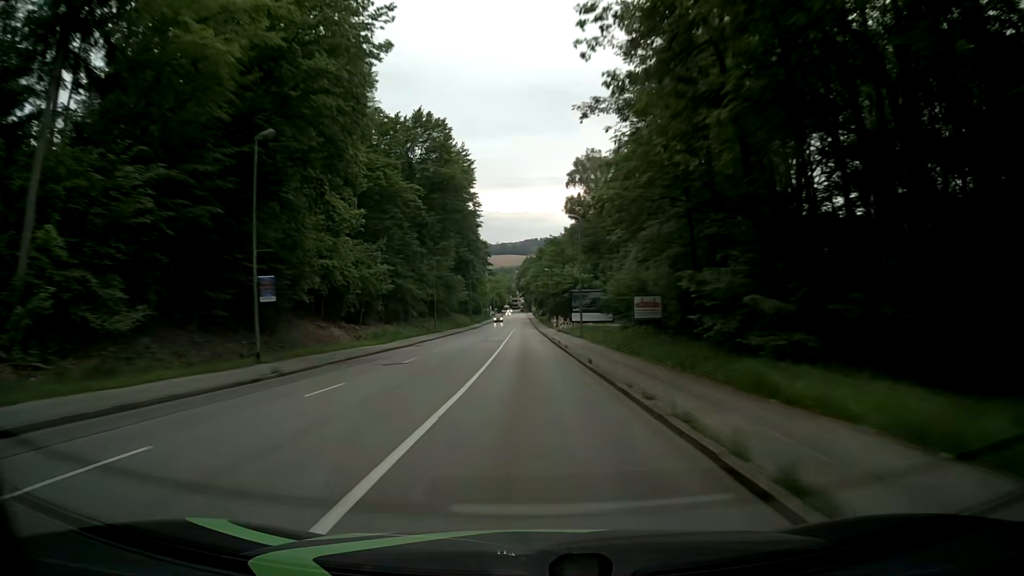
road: tertiary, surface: asphalt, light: Day
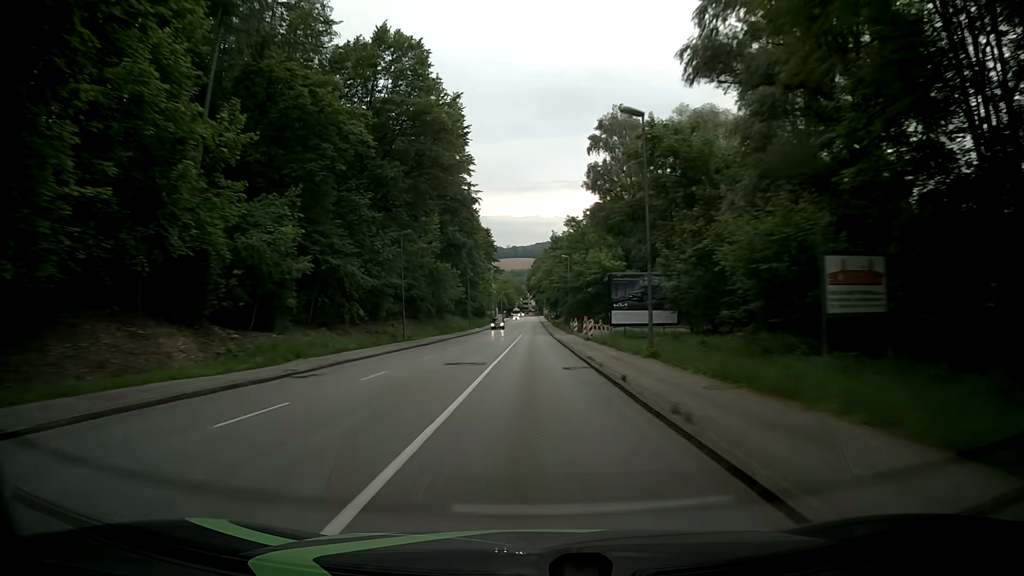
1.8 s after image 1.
(-0.1, +23.1) m; 0°
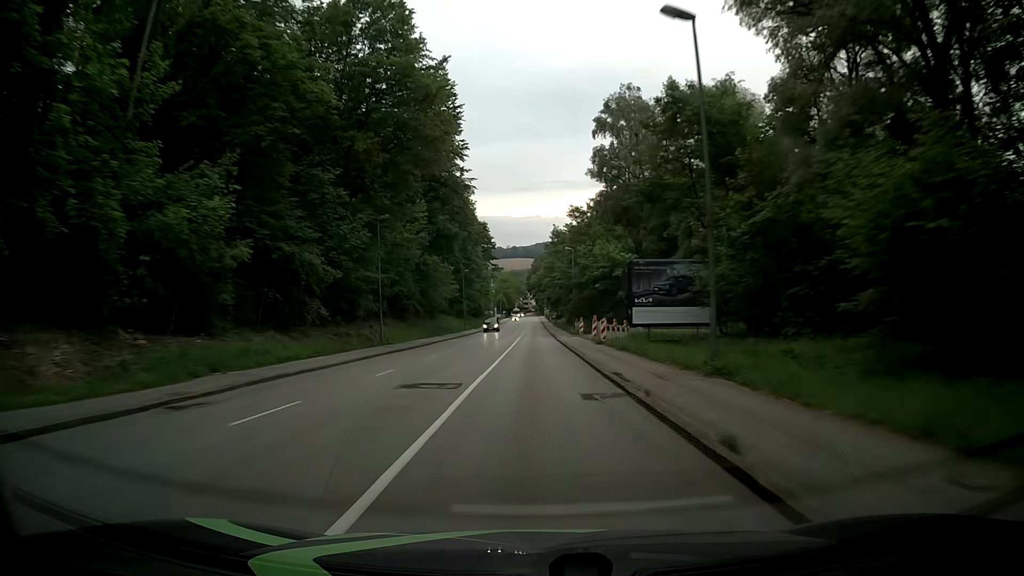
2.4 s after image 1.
(-0.1, +7.6) m; 0°
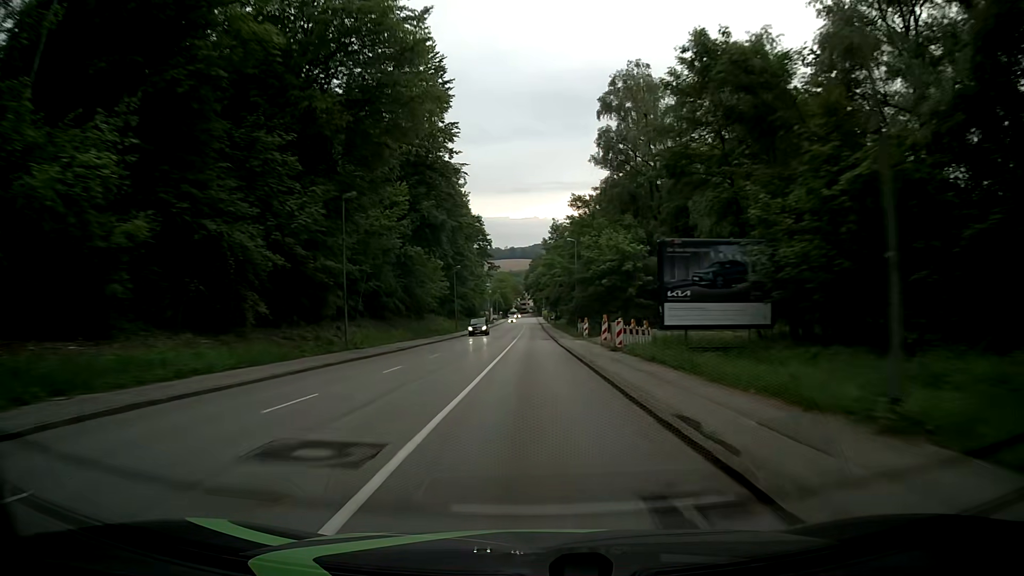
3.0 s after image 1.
(0.0, +7.6) m; 0°
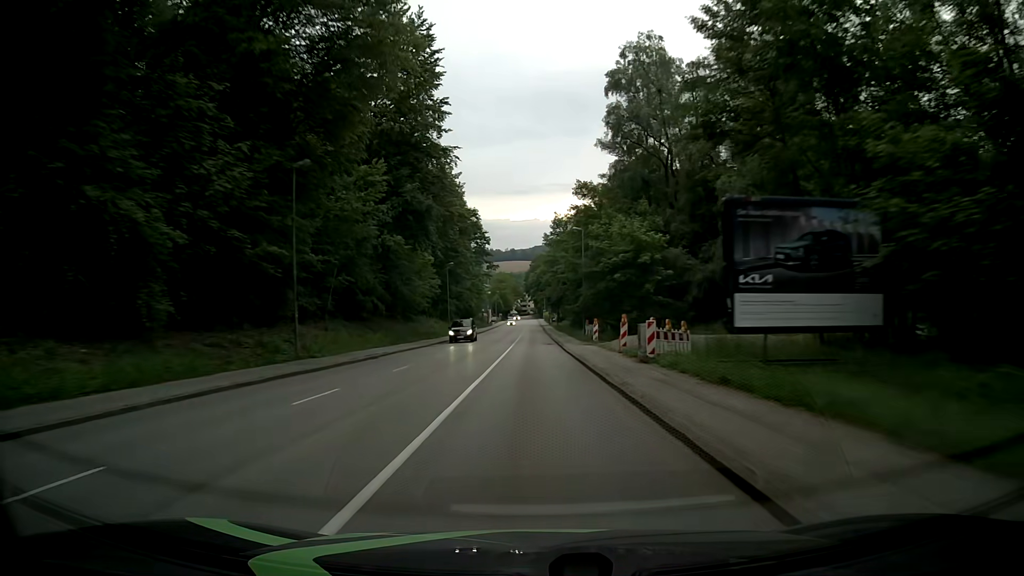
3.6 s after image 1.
(0.0, +7.6) m; 0°
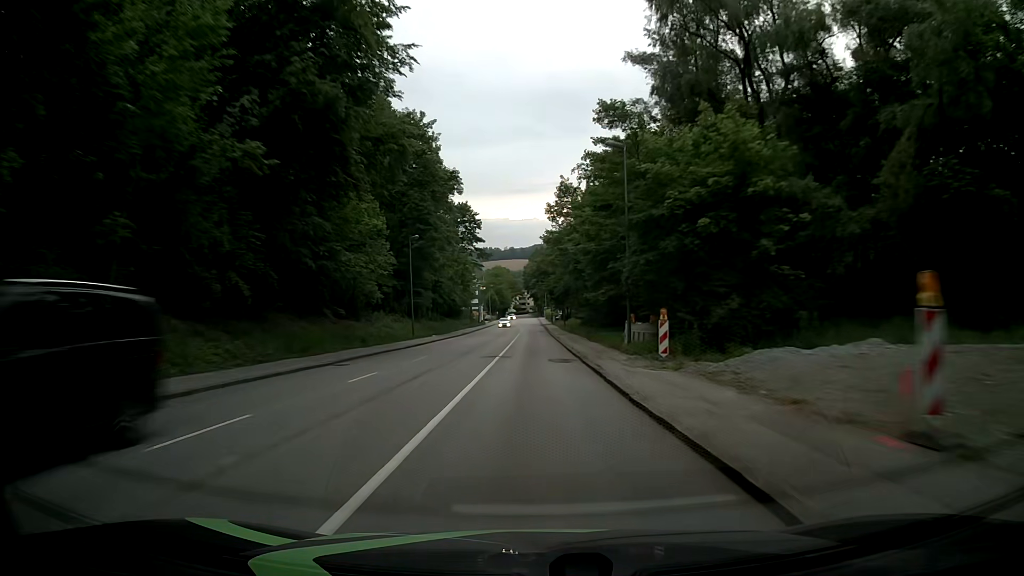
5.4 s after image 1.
(-0.1, +23.1) m; 0°
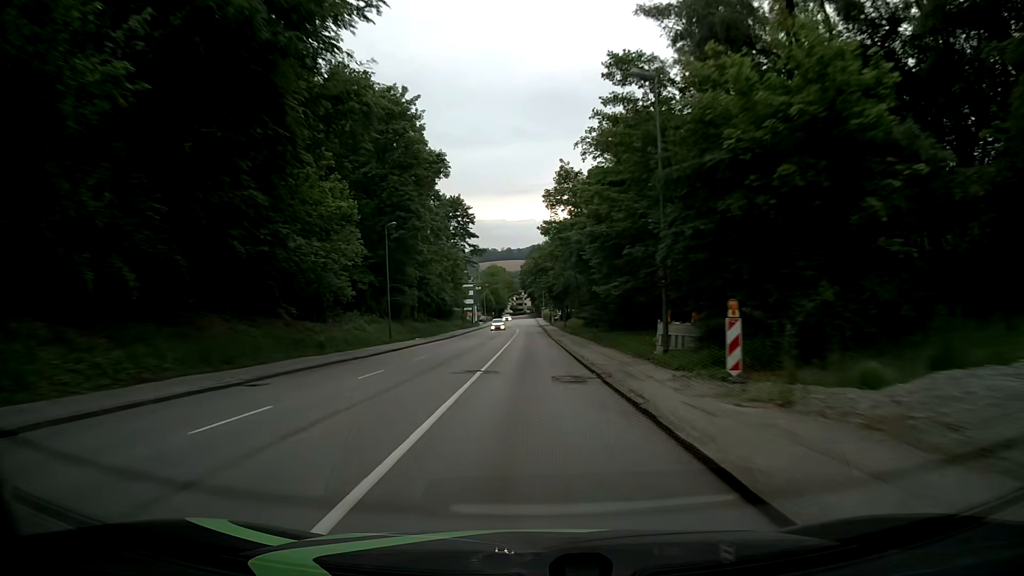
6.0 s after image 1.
(0.0, +7.8) m; 0°
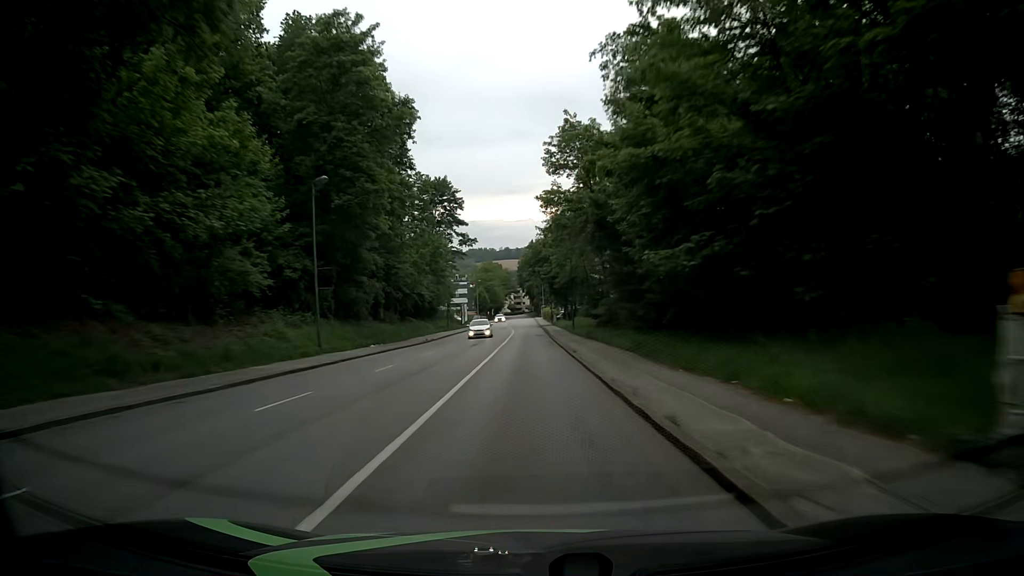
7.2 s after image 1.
(-0.1, +15.4) m; -1°
